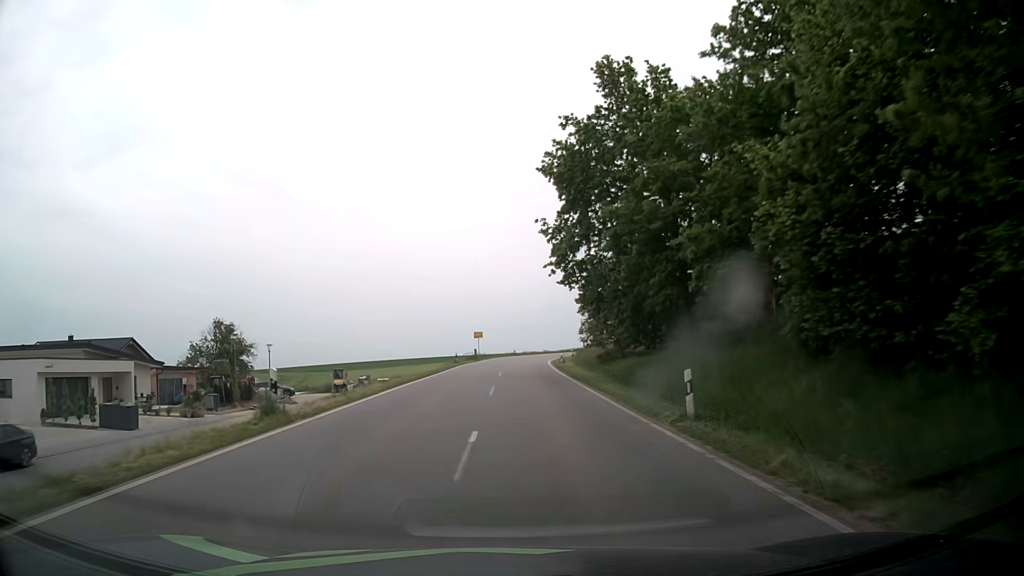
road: tertiary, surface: asphalt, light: Day
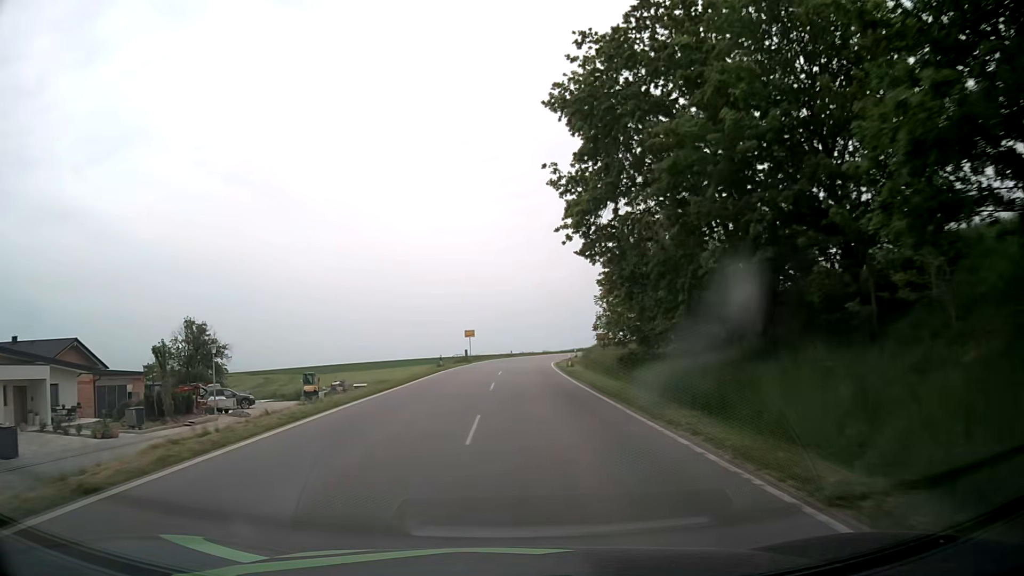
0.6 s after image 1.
(0.0, +9.5) m; 0°
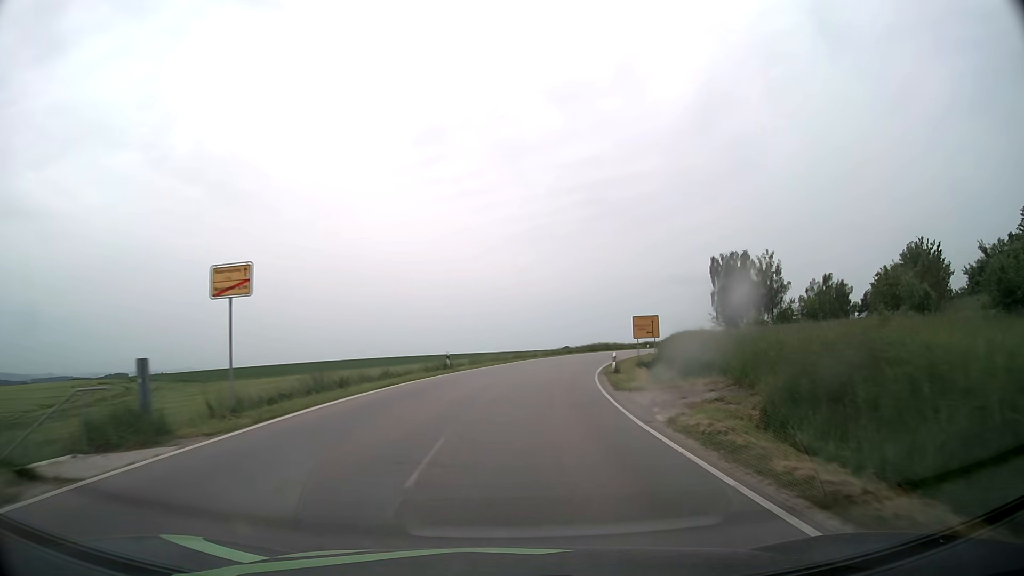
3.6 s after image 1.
(+1.0, +50.8) m; +4°
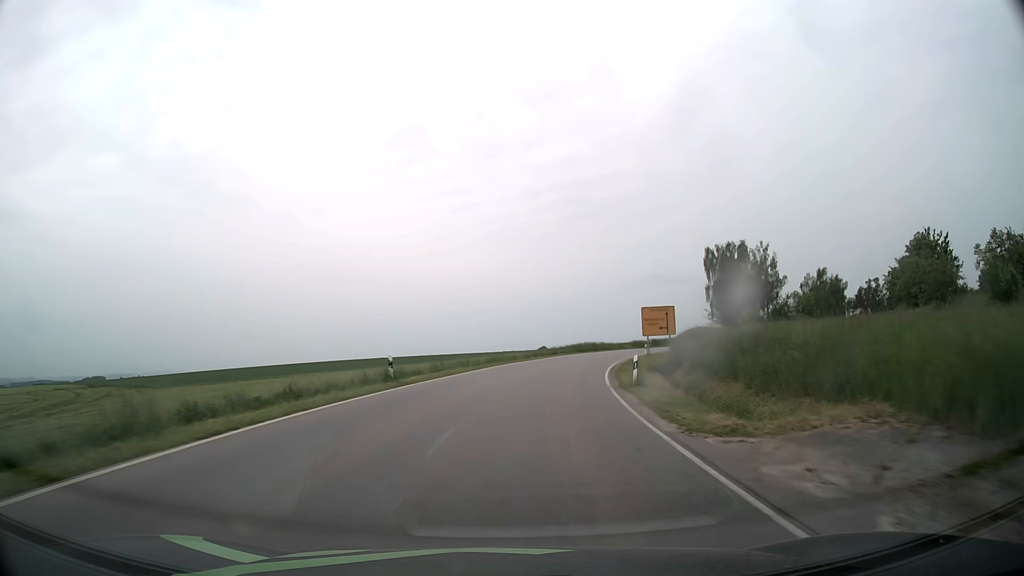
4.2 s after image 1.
(+0.2, +10.3) m; +2°
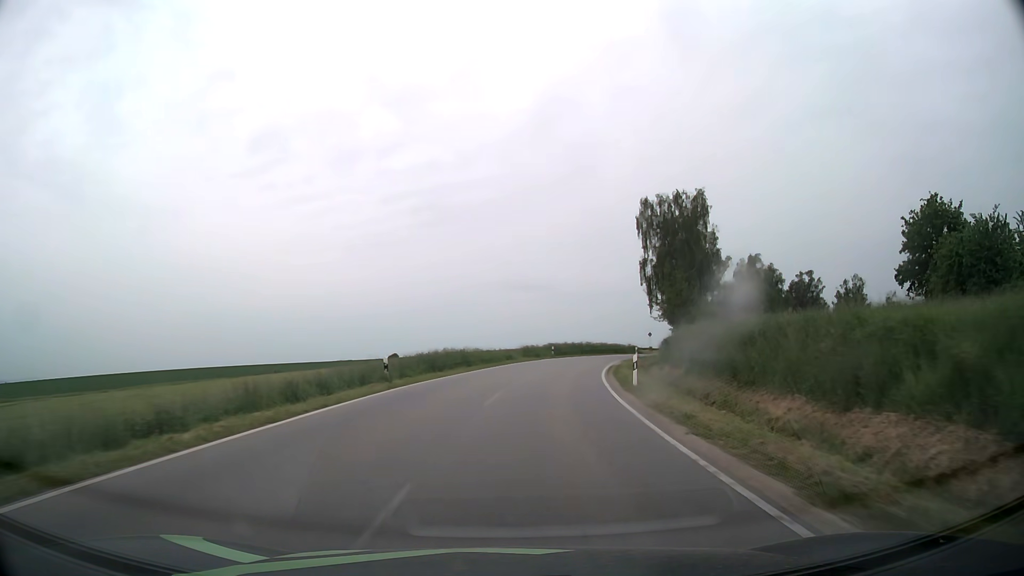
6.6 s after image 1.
(+4.0, +40.6) m; +12°
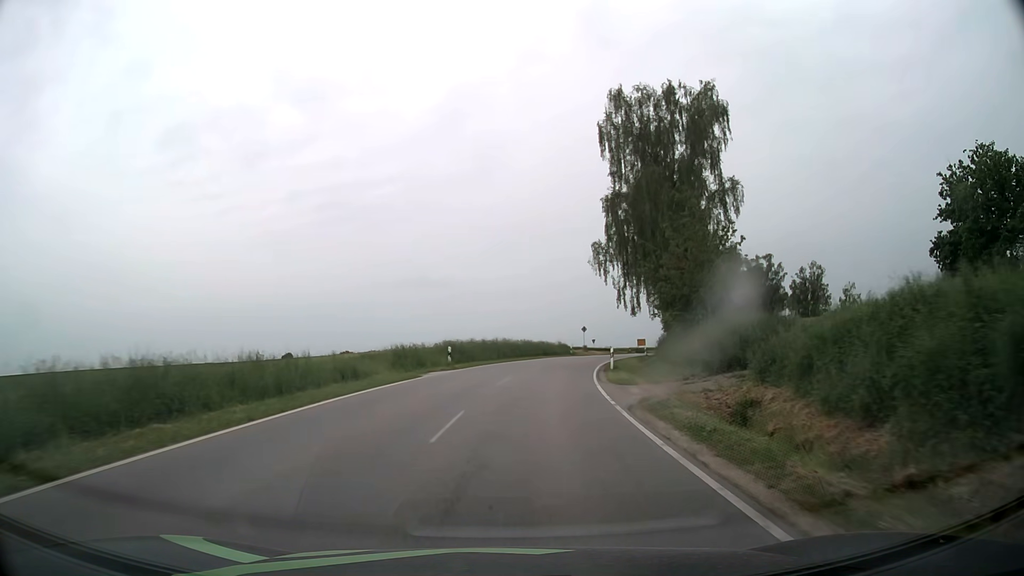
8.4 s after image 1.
(+2.1, +28.9) m; +8°
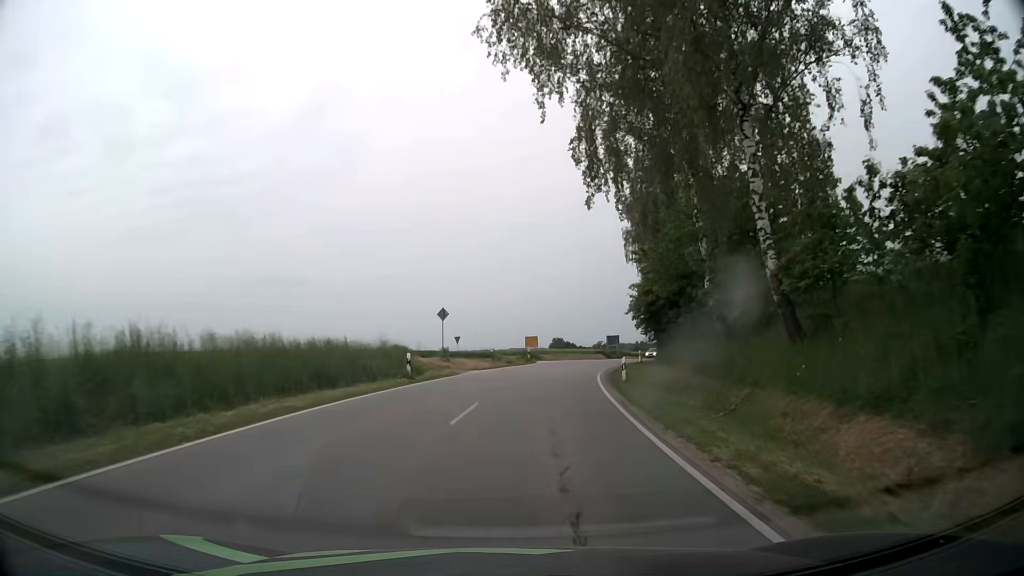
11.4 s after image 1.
(+4.6, +44.6) m; +12°
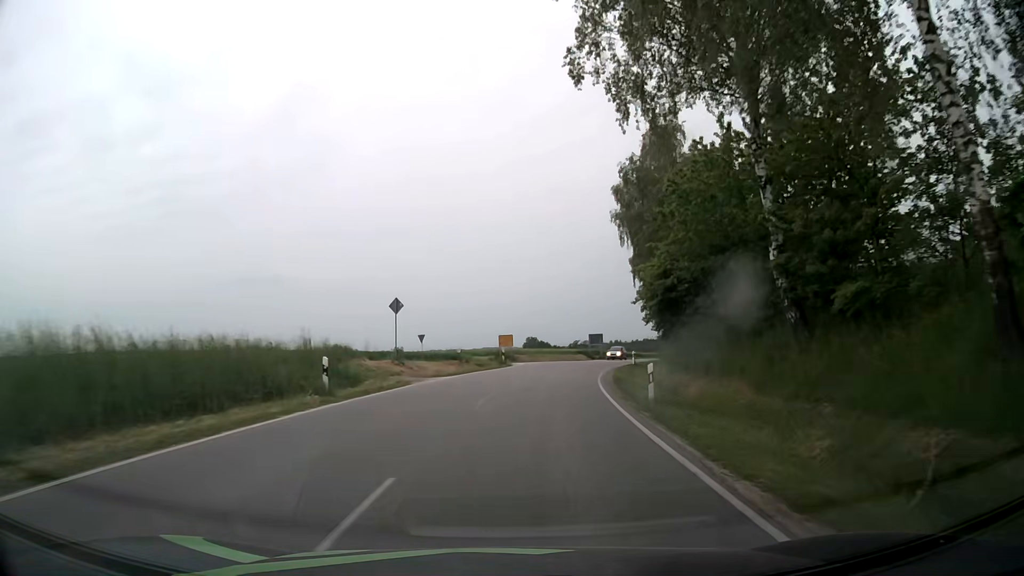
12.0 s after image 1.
(+0.2, +8.3) m; +2°
(0, +10) (+1, +20) (+3, +30) (+5, +40) (+6, +49) (+4, +59) (-3, +66) (-12, +70) (-21, +75) (-29, +81) m
